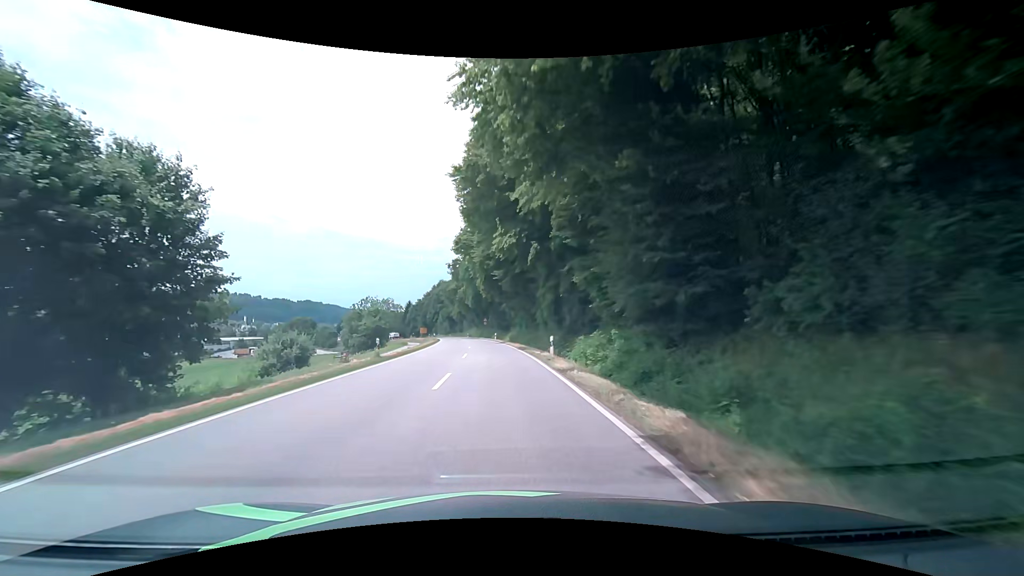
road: secondary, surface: asphalt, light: Day
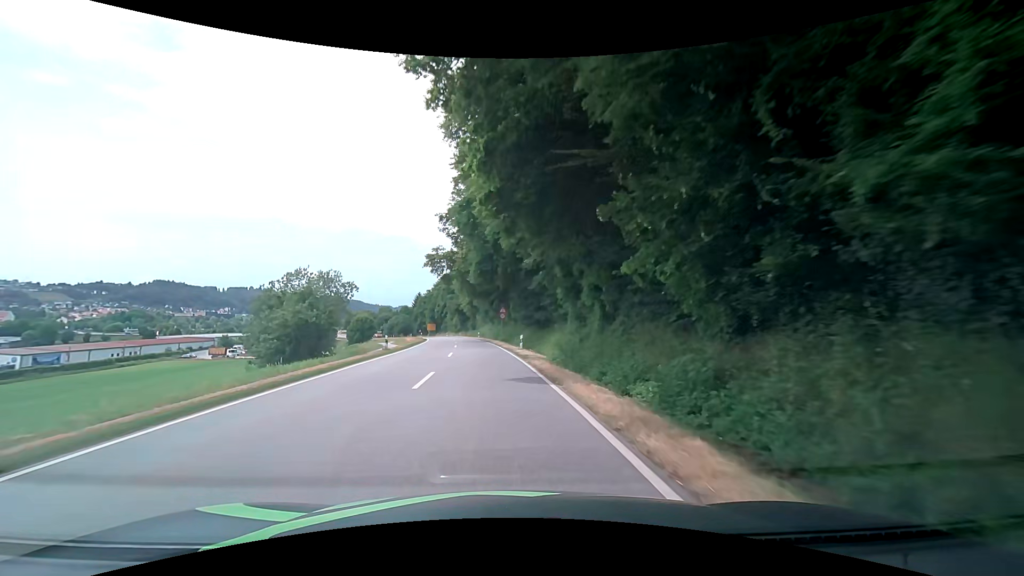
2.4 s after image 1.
(-1.1, +36.3) m; -2°
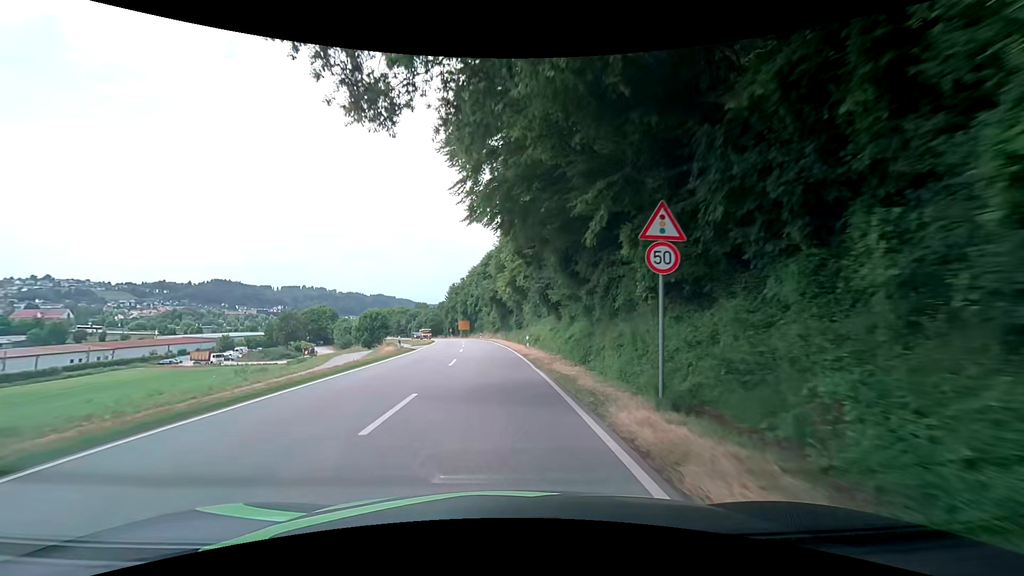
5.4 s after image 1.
(-2.5, +41.2) m; -6°
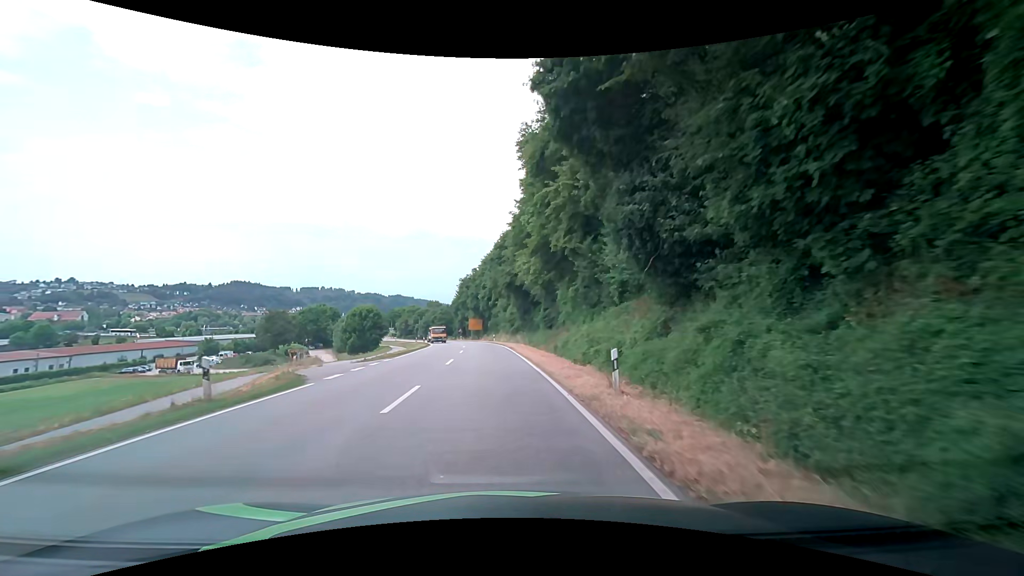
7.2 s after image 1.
(-0.4, +22.7) m; -2°
(0, +10) (0, +20) (-1, +30) (-1, +40) (-2, +50) (-3, +60) (-4, +70) (-6, +80) (-8, +89) (-11, +99) m
